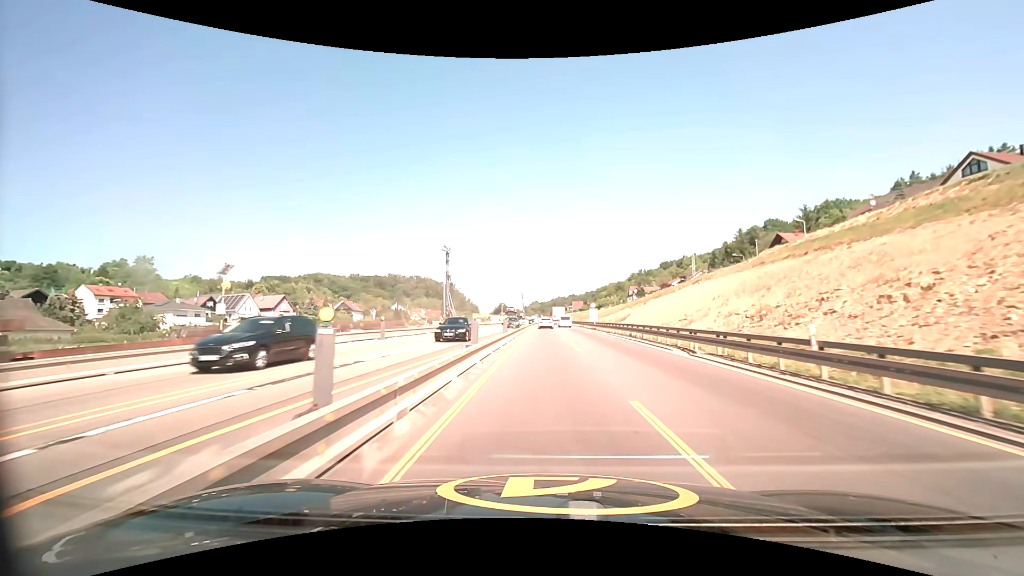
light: Day
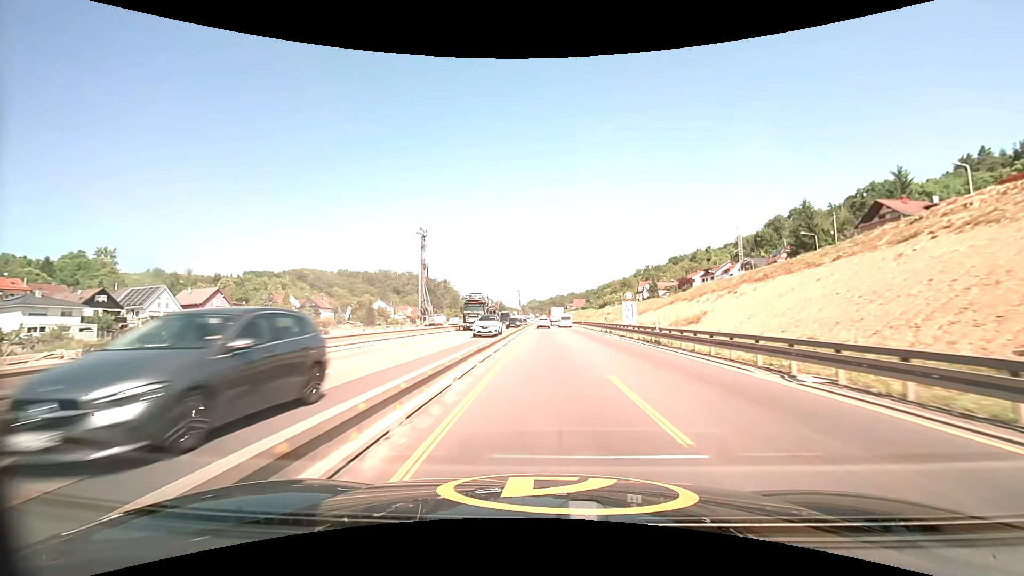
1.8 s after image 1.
(0.0, +32.8) m; 0°
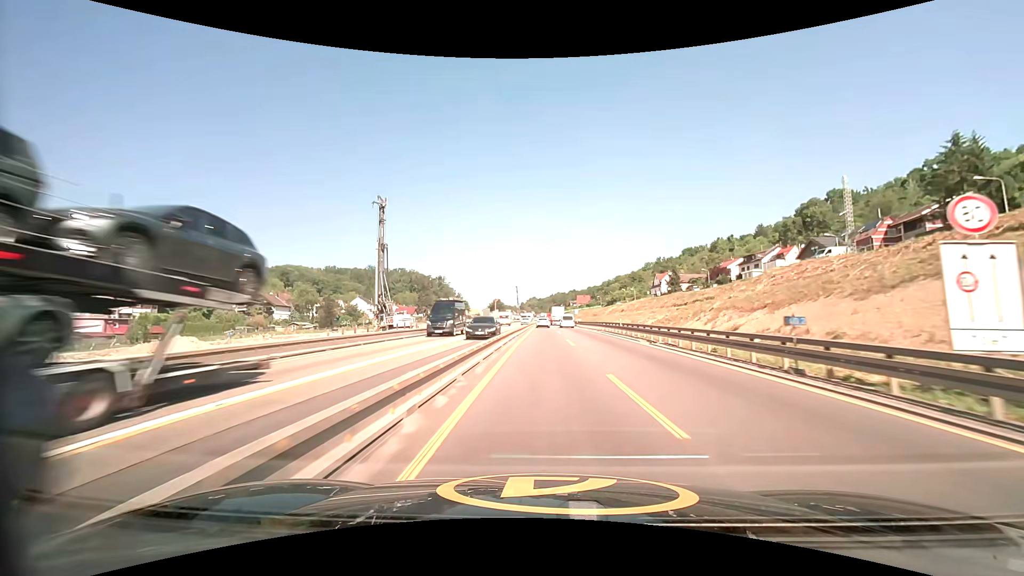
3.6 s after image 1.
(0.0, +36.0) m; 0°
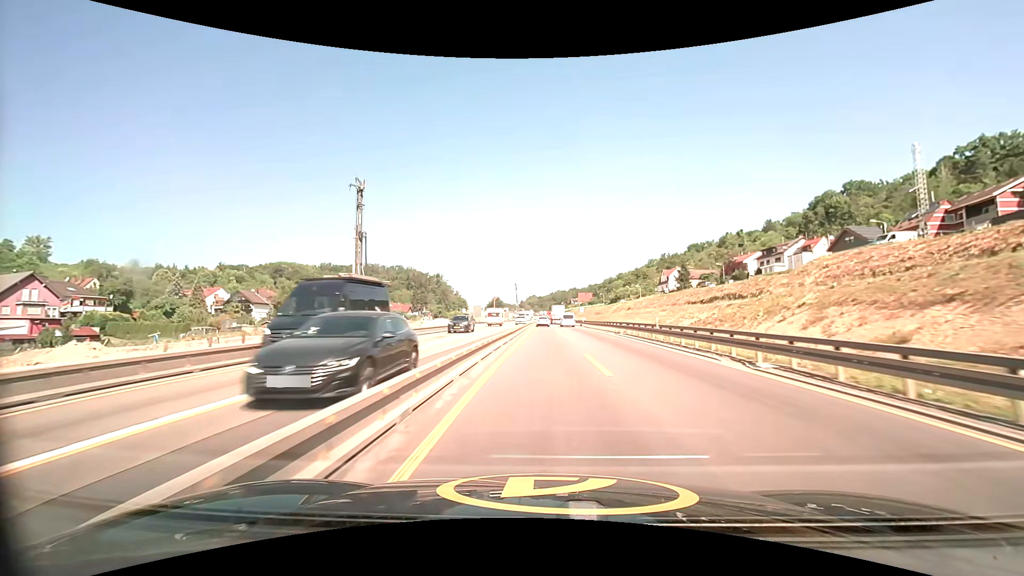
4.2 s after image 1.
(0.0, +12.4) m; 0°
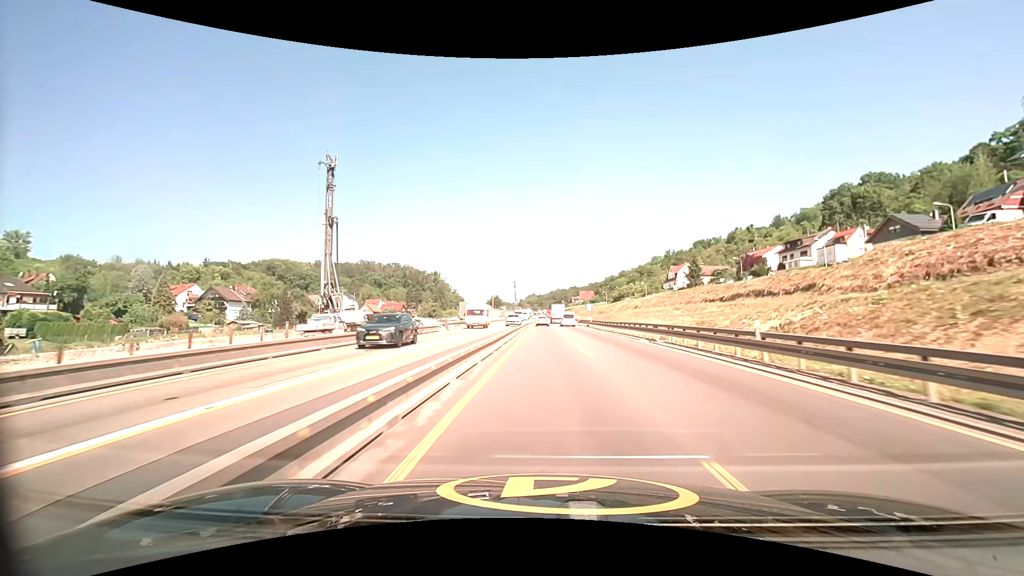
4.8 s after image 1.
(0.0, +12.5) m; 0°
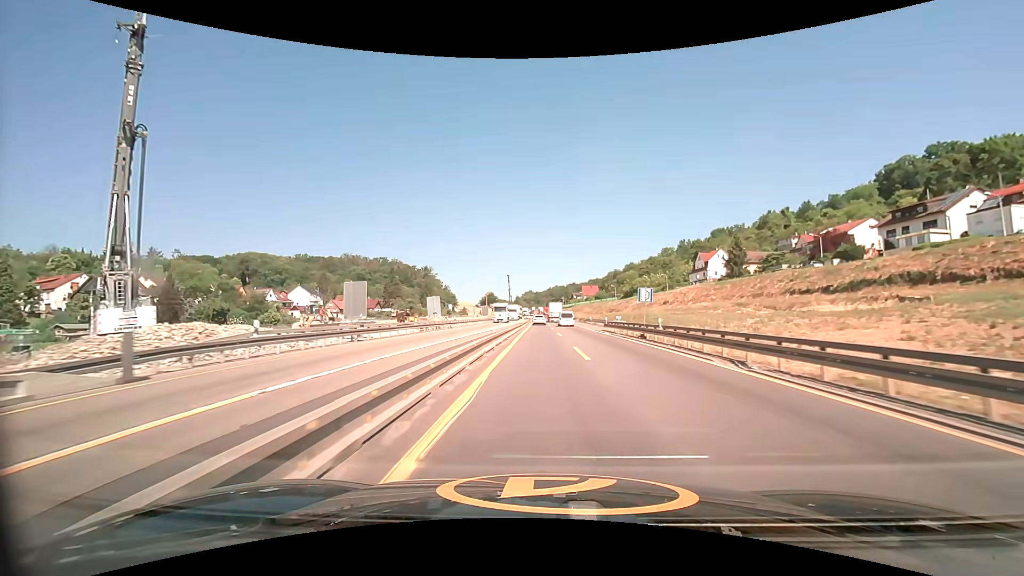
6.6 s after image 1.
(+0.2, +37.4) m; +1°
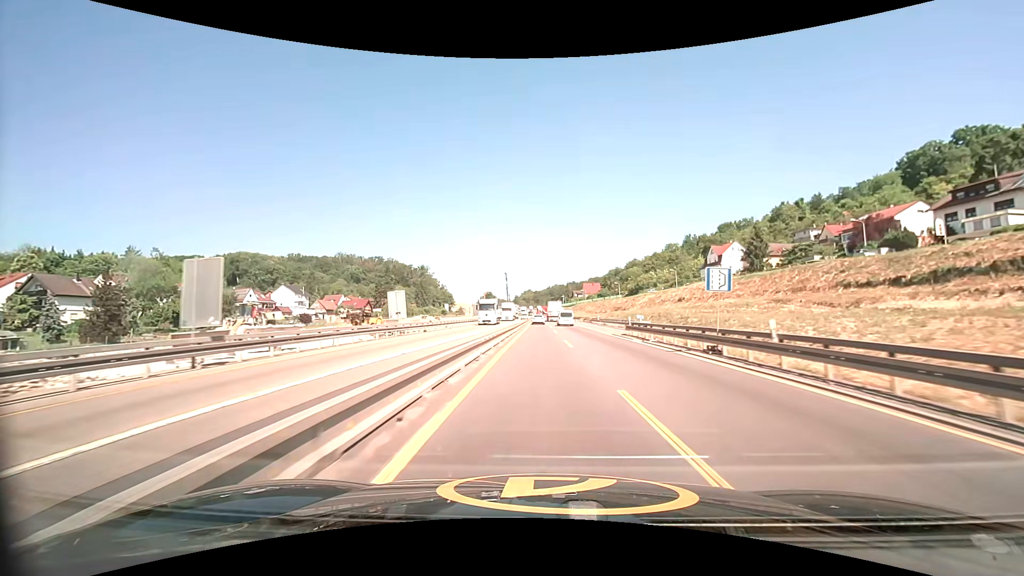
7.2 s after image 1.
(0.0, +12.3) m; 0°
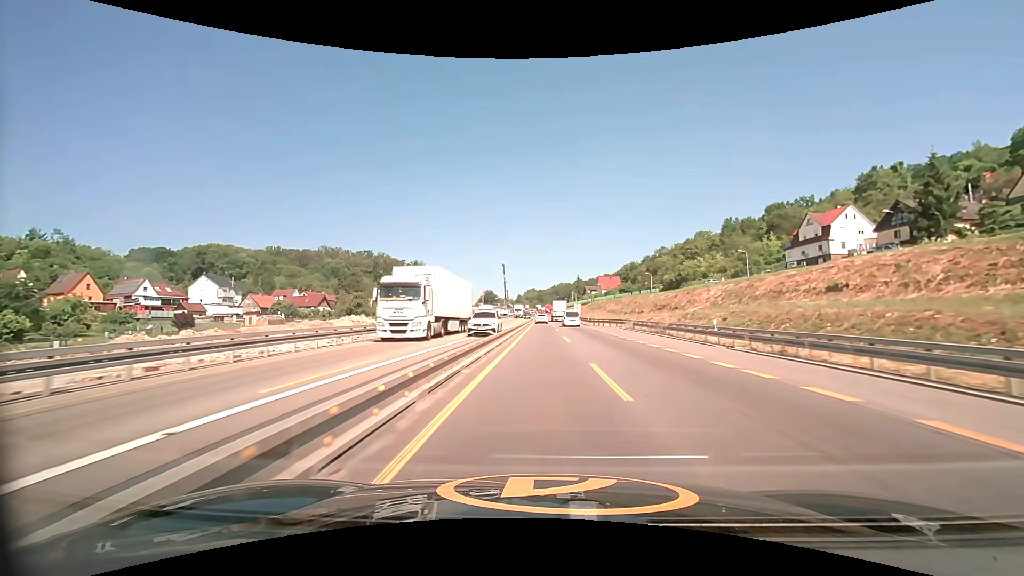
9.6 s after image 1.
(-0.3, +48.8) m; -1°
(0, +10) (0, +20) (0, +30) (0, +40) (0, +50) (0, +60) (0, +70) (0, +80) (0, +90) (0, +100) m
